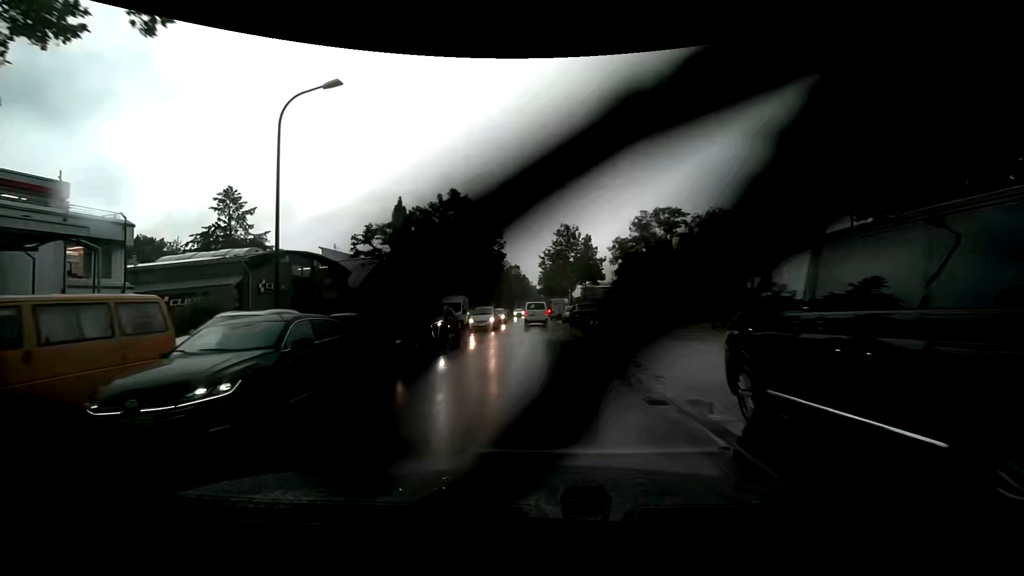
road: unclassified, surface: asphalt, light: Day
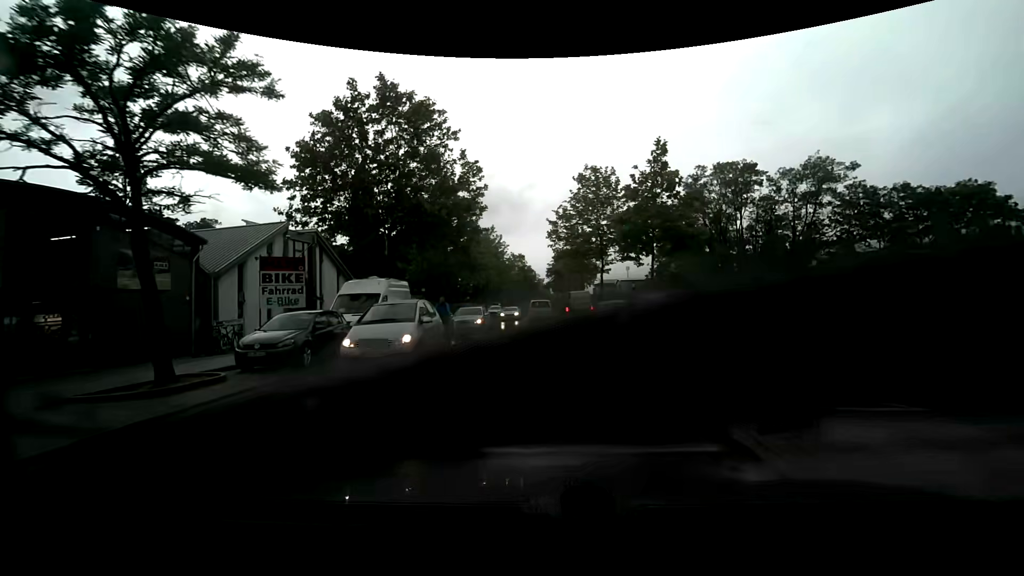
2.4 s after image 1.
(-0.3, +21.6) m; -2°
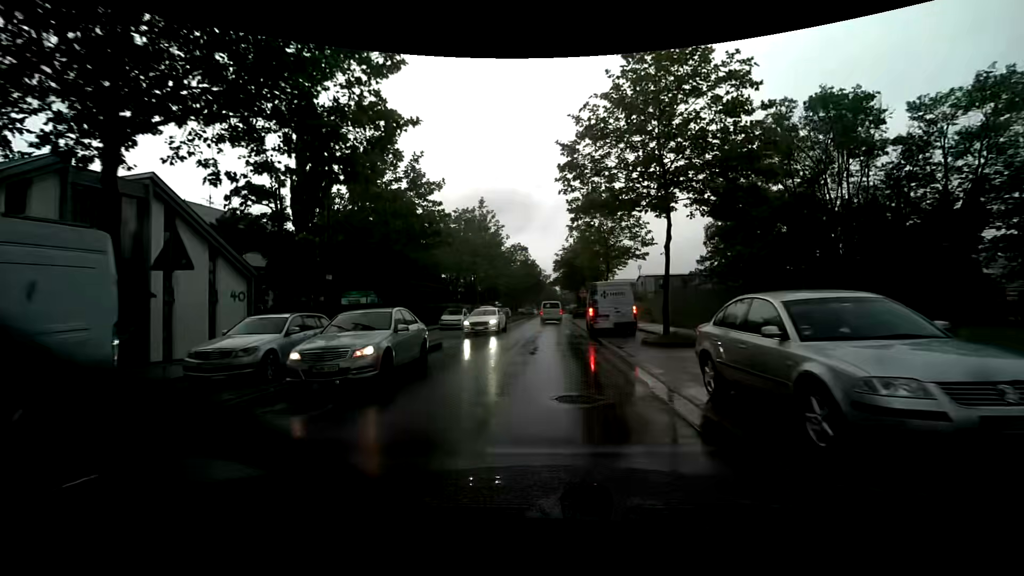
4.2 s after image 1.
(+0.1, +16.0) m; 0°
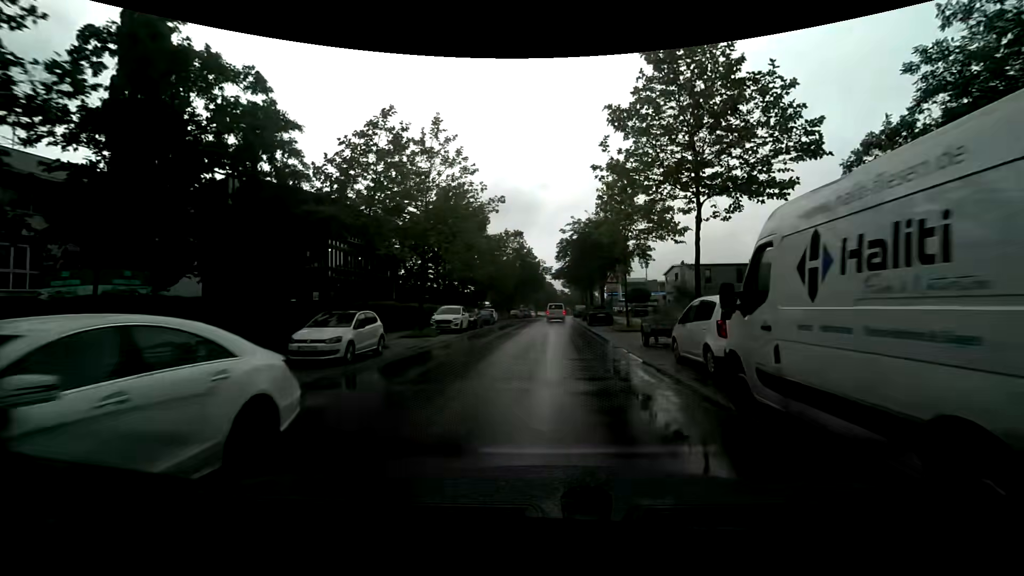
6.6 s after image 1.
(-0.2, +20.0) m; 0°
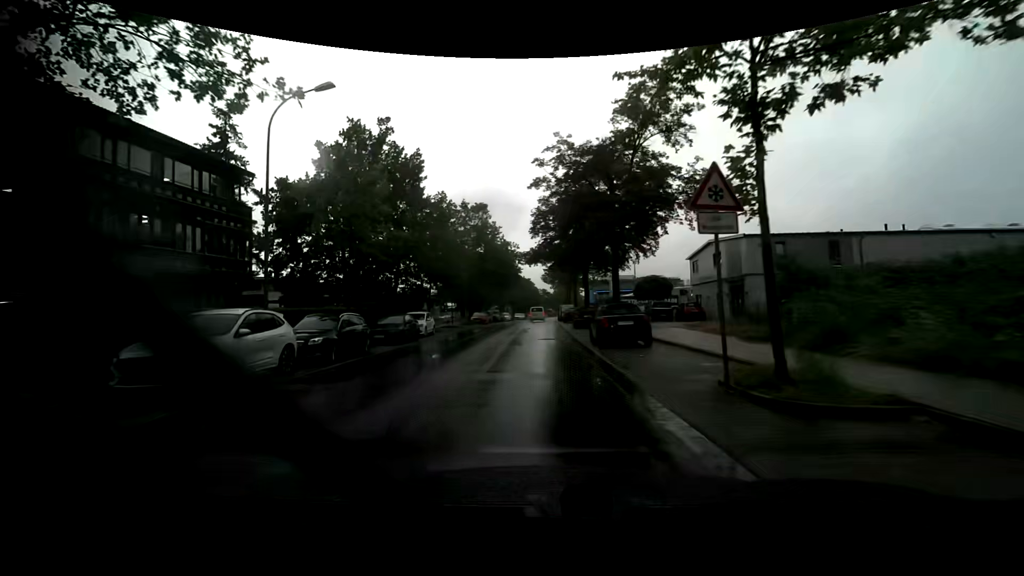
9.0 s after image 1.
(+0.9, +20.7) m; +3°
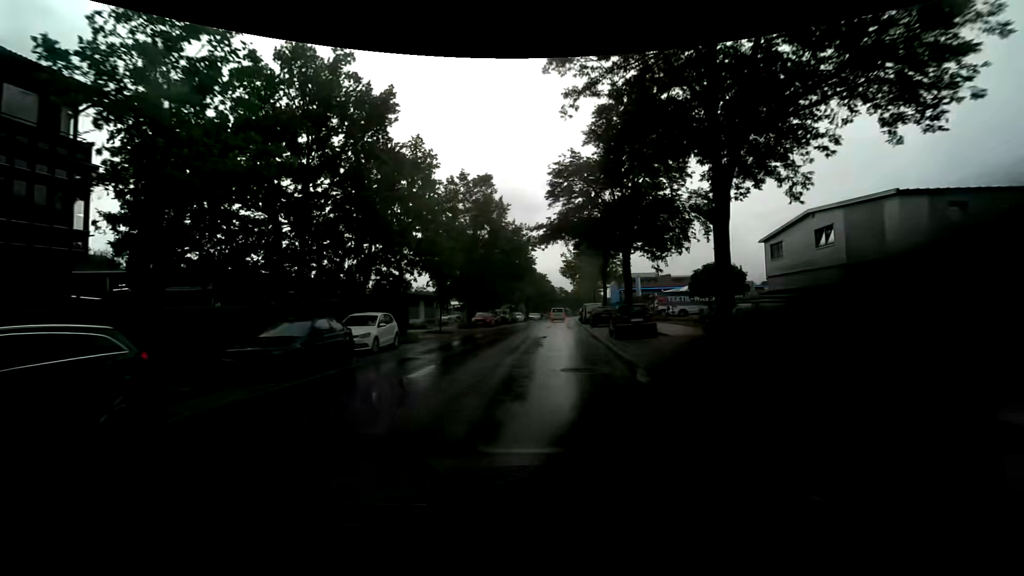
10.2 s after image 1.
(-0.2, +11.4) m; -2°
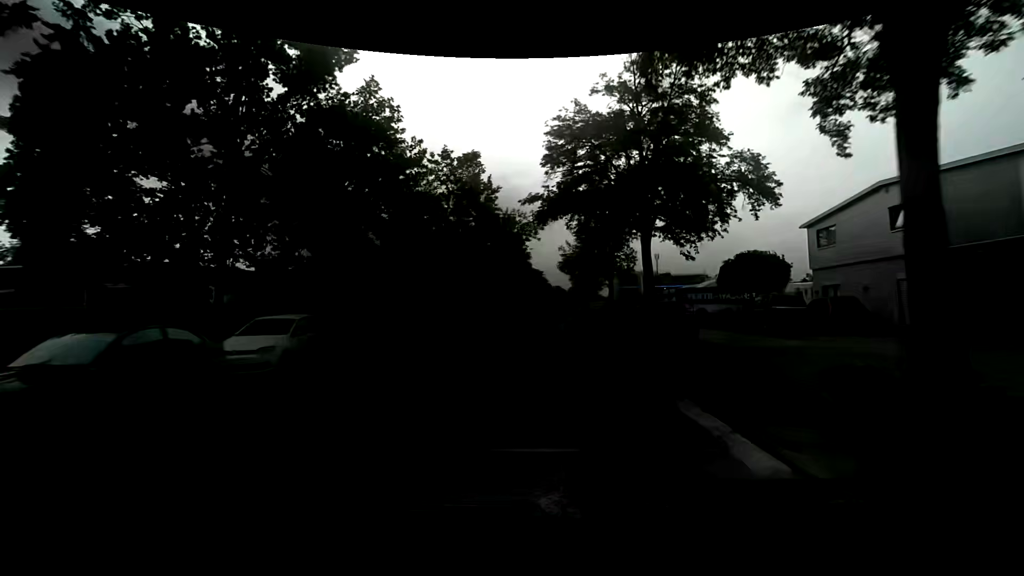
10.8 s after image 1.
(0.0, +6.0) m; 0°
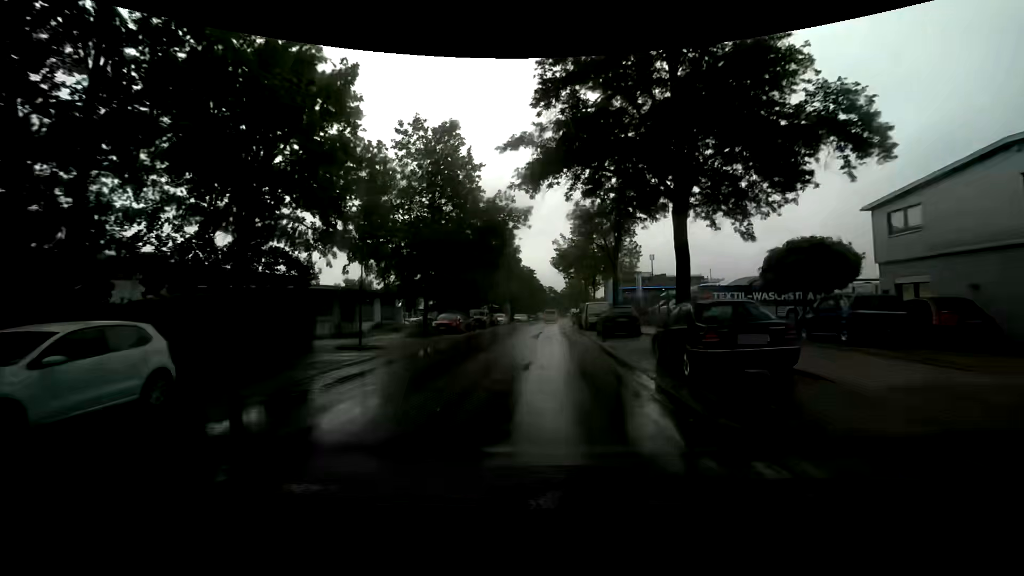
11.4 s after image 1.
(0.0, +6.1) m; +1°
(0, +10) (0, +20) (0, +30) (+1, +40) (+1, +50) (+1, +60) (+2, +70) (+2, +80) (+2, +90) (+3, +100) m
